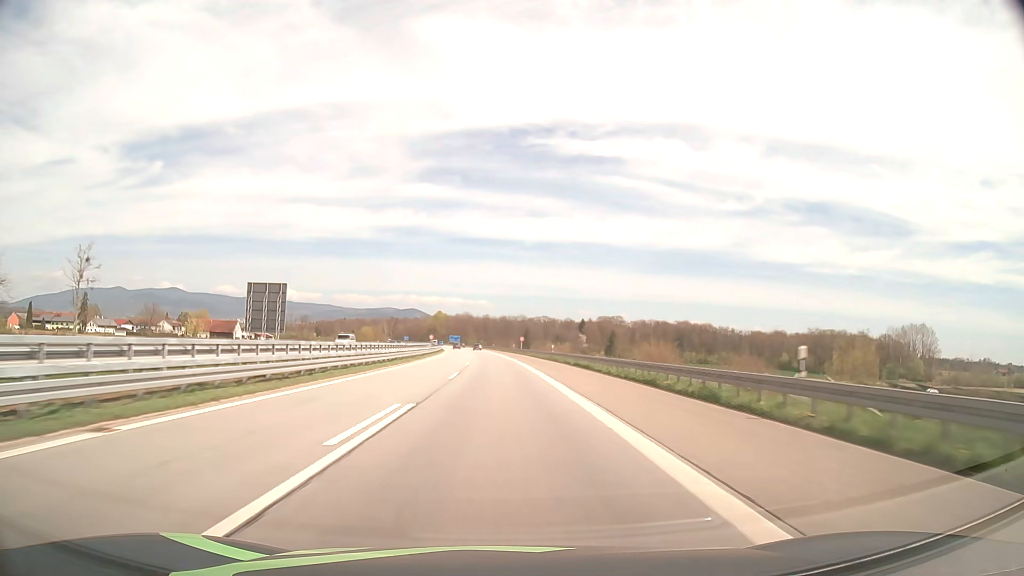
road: motorway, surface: asphalt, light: Day
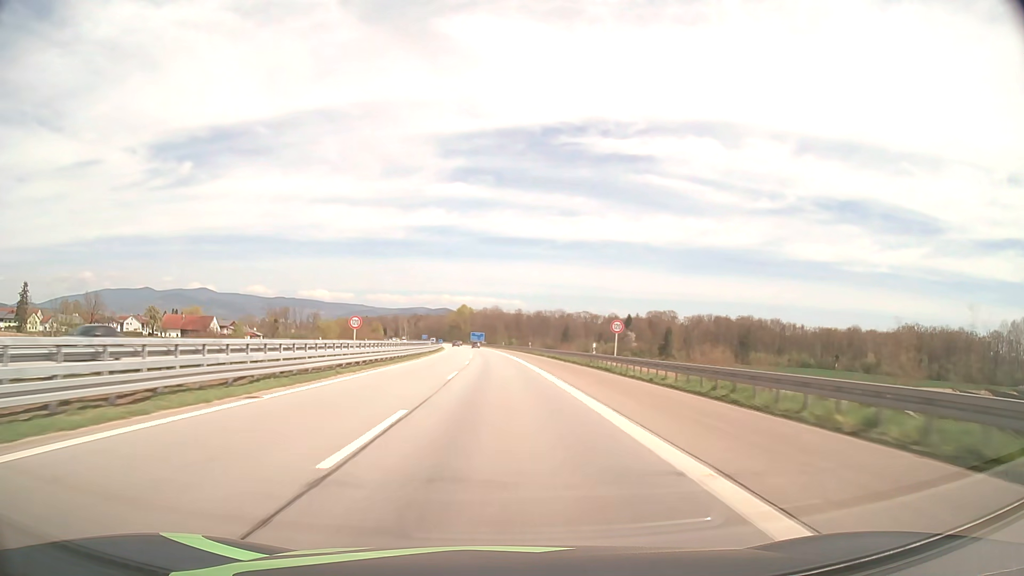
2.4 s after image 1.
(-1.8, +73.9) m; -3°
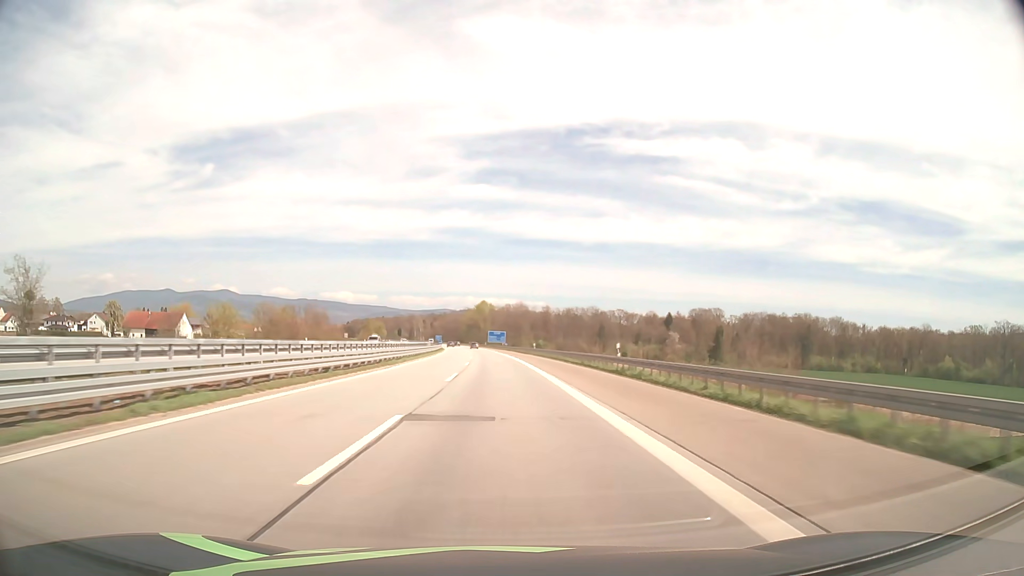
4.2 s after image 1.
(-1.0, +55.0) m; -2°
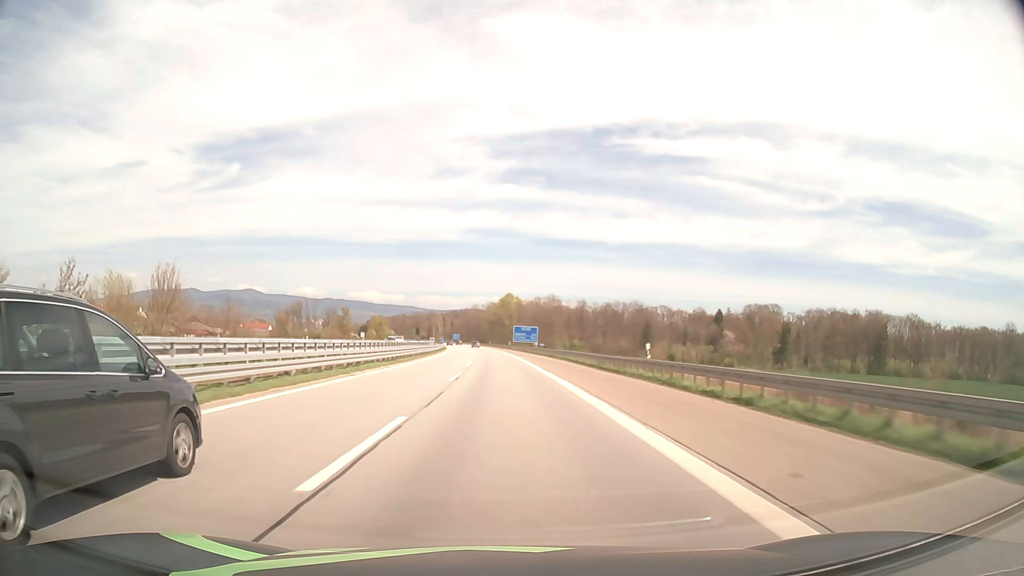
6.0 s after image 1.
(-1.0, +54.5) m; -2°
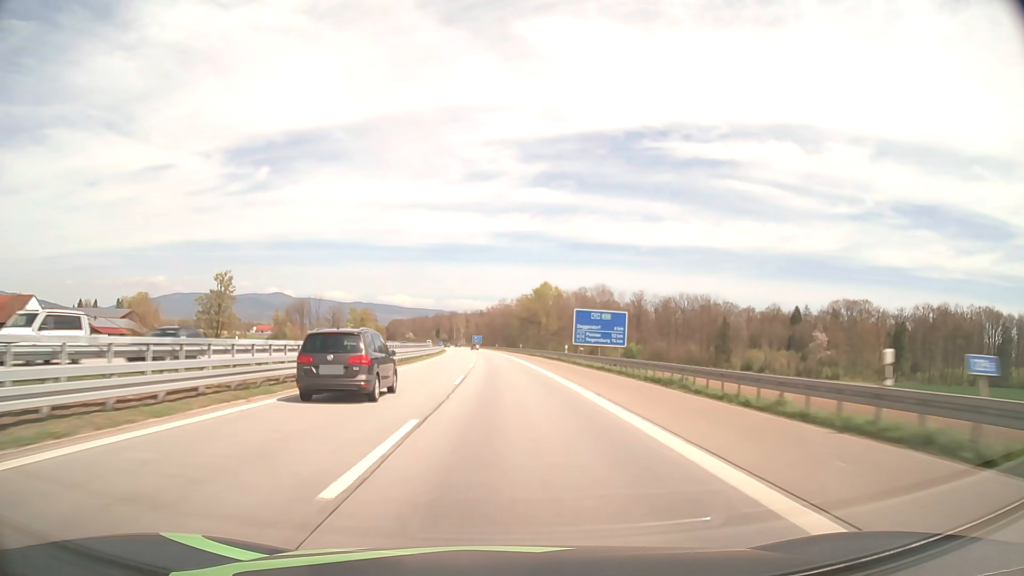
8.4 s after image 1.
(-1.8, +72.7) m; -3°
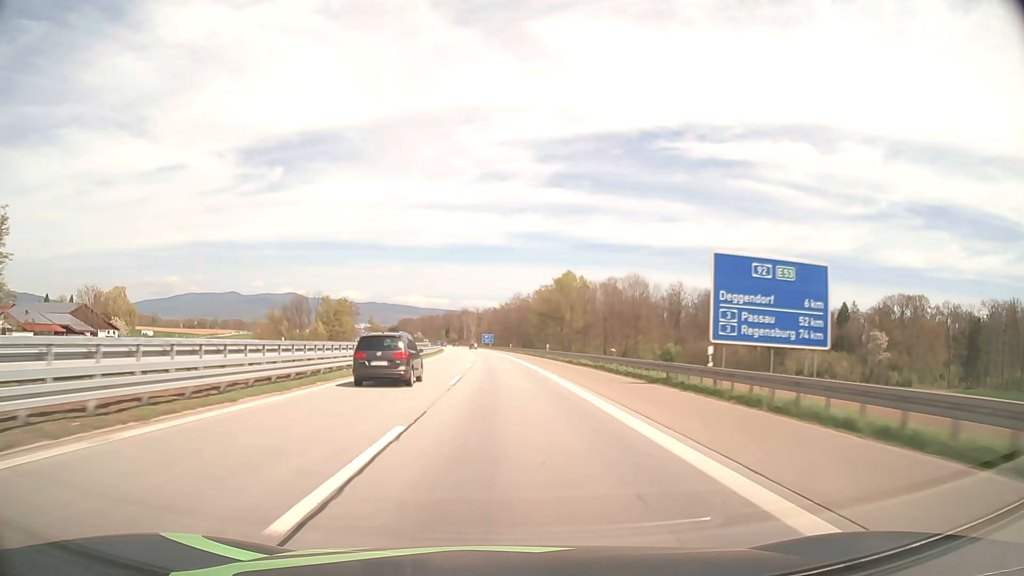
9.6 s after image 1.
(-0.4, +36.9) m; -1°
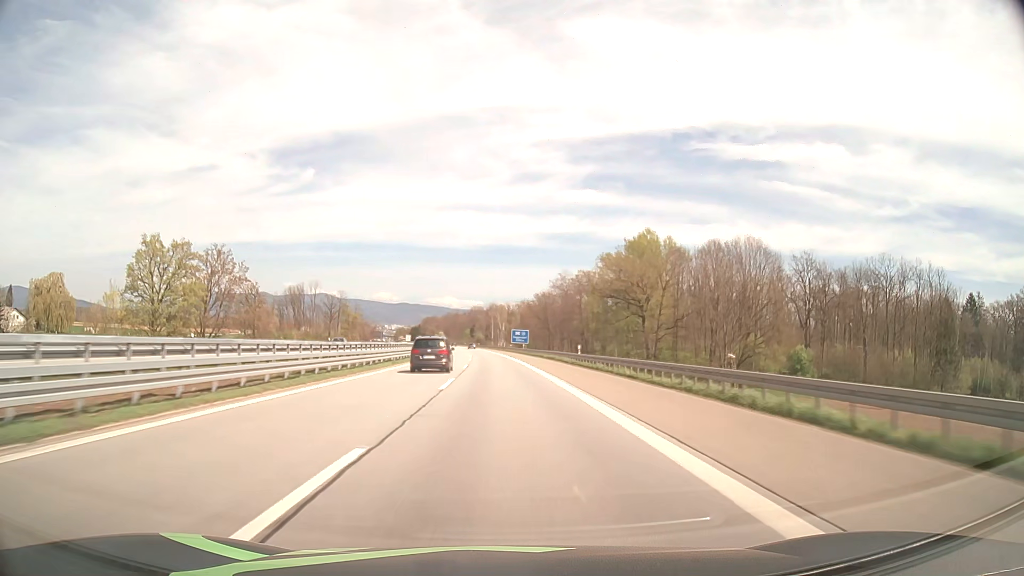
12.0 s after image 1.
(-1.8, +74.8) m; -3°
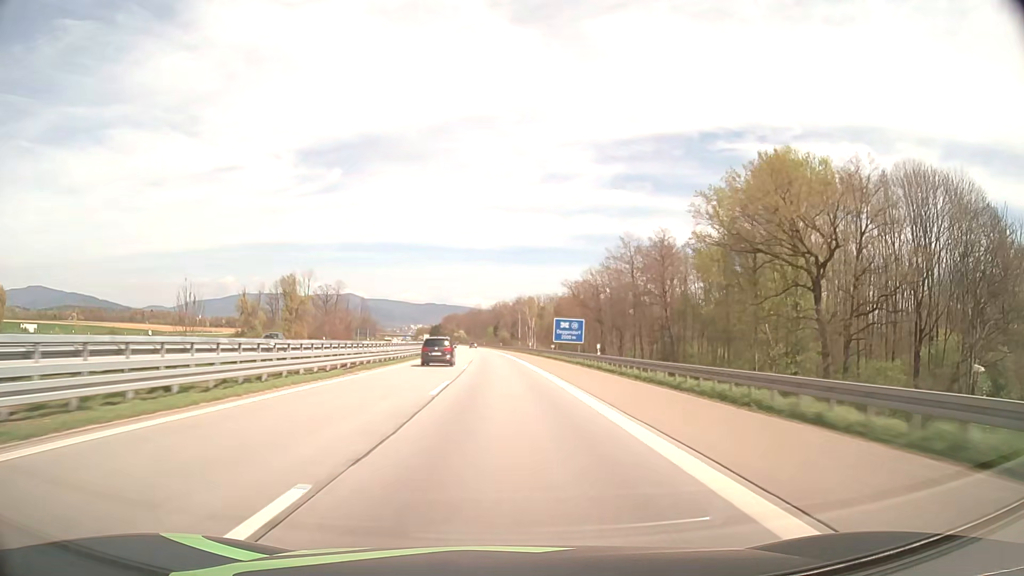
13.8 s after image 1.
(-1.1, +56.6) m; -2°
(0, +10) (0, +20) (0, +30) (-1, +40) (-1, +50) (-1, +60) (-2, +70) (-2, +80) (-3, +90) (-3, +100) m
